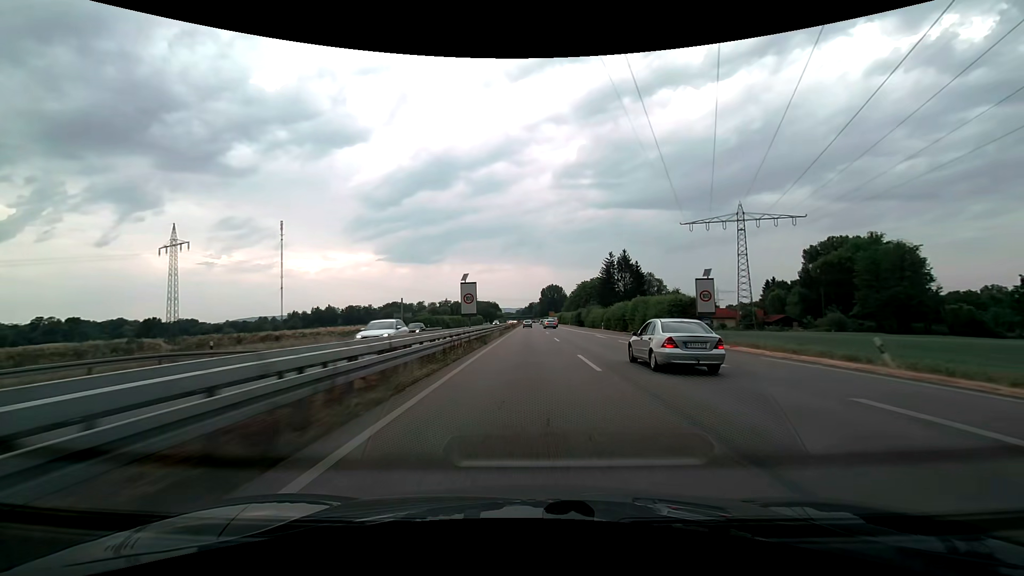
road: trunk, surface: asphalt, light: Day
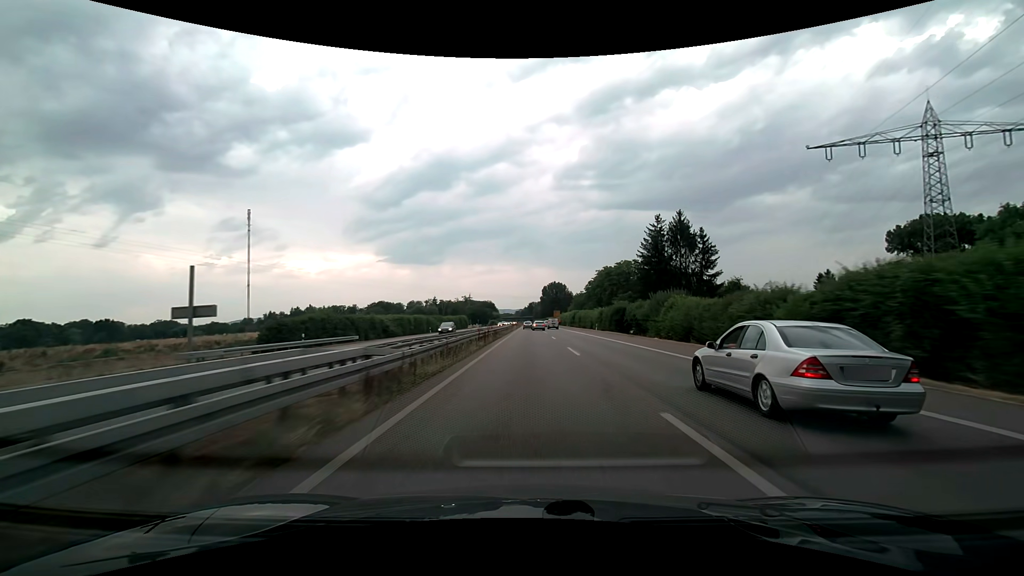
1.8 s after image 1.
(0.0, +48.7) m; 0°
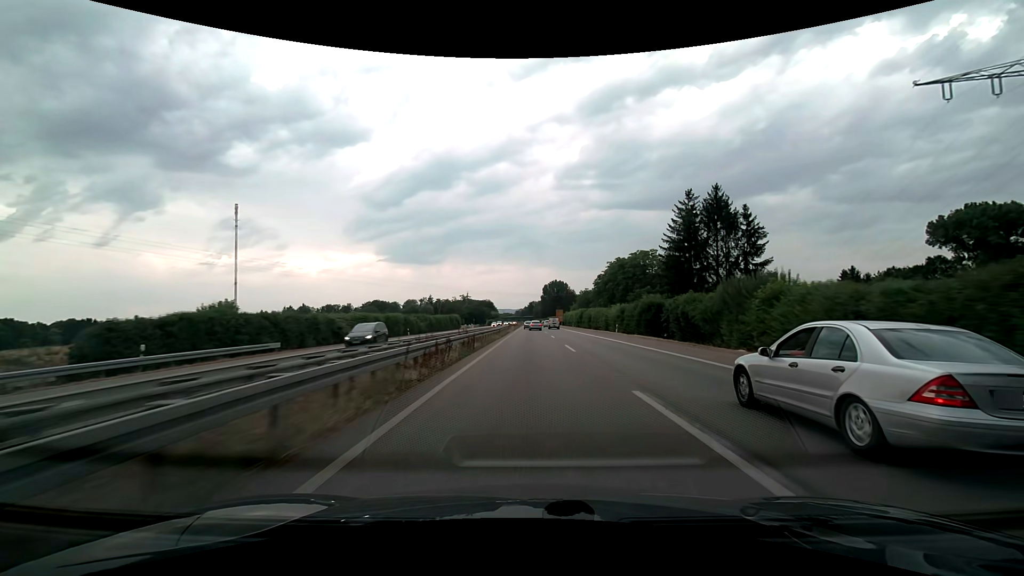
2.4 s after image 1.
(0.0, +16.3) m; 0°
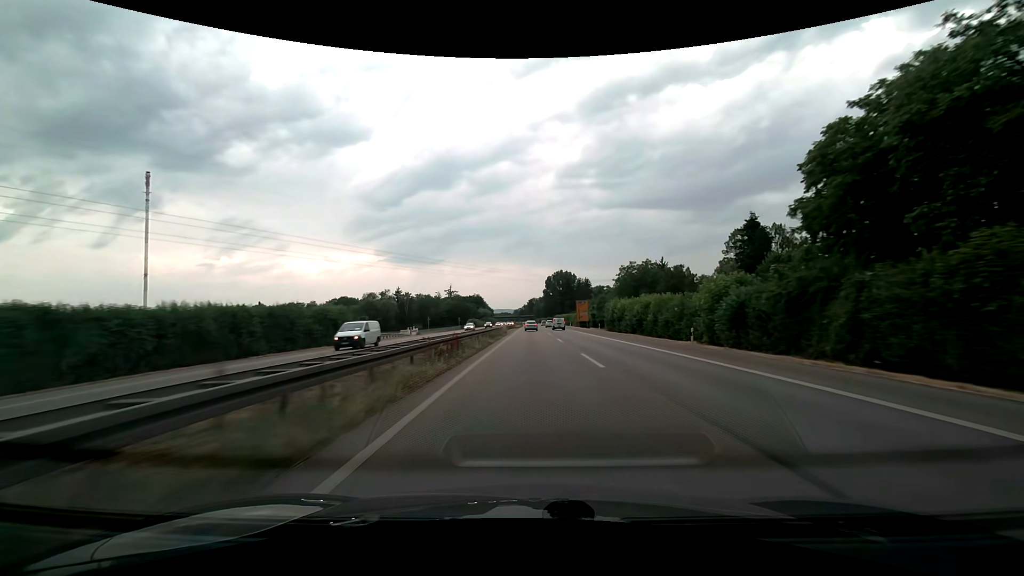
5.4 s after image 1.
(-0.1, +81.3) m; 0°
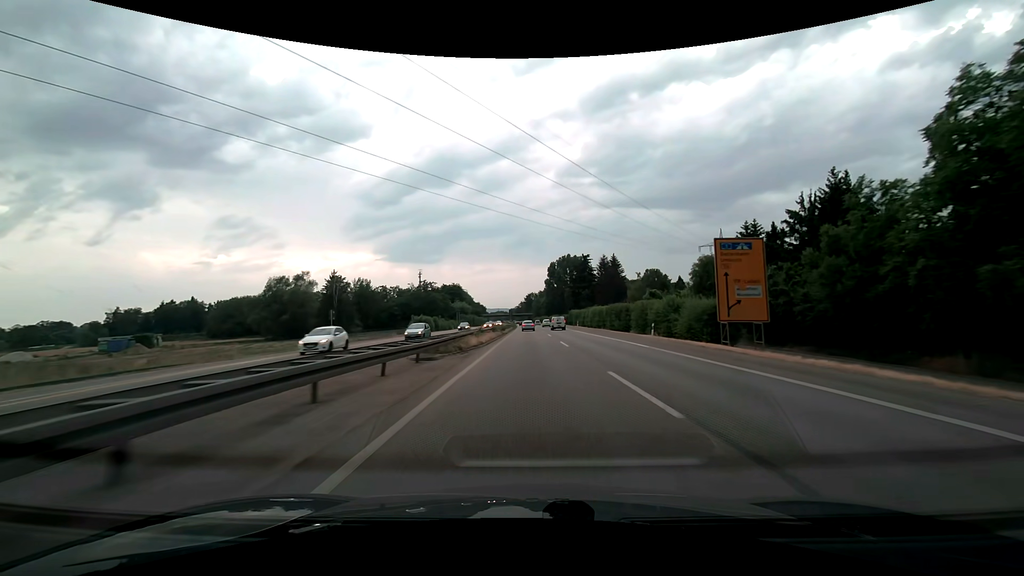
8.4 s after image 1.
(+0.2, +81.2) m; 0°
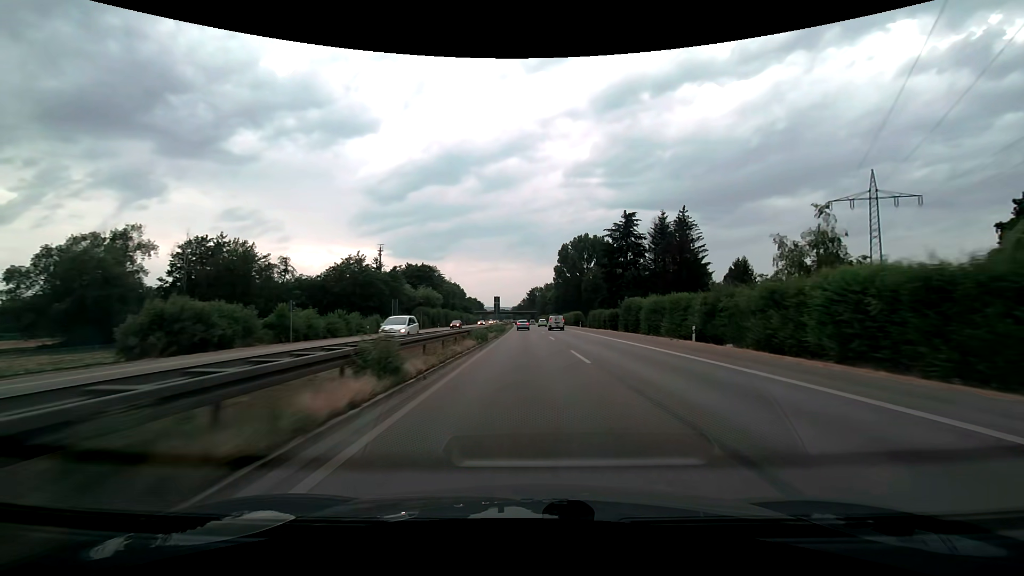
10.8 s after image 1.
(-0.2, +65.4) m; 0°
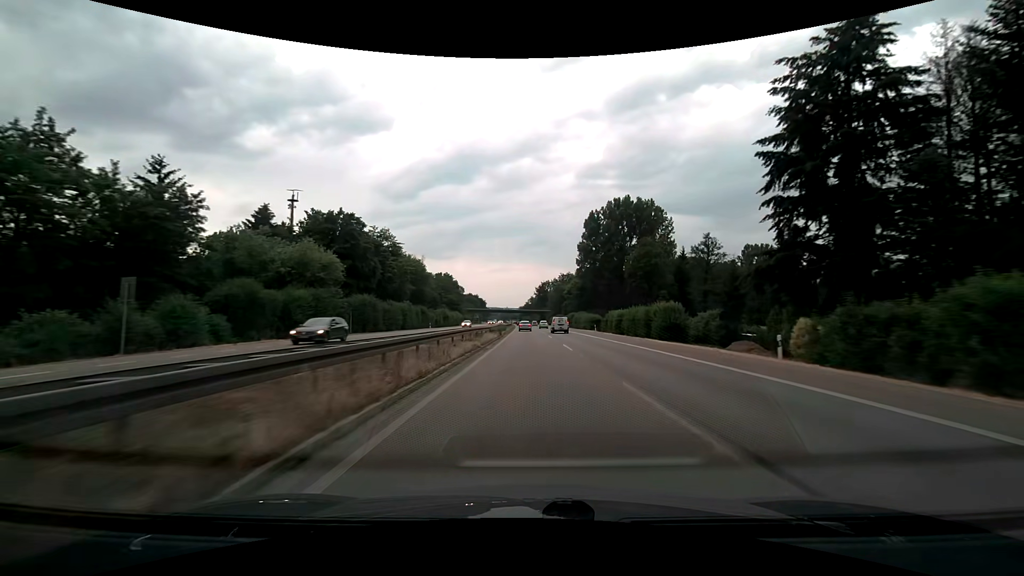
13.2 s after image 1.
(-0.6, +65.8) m; -1°
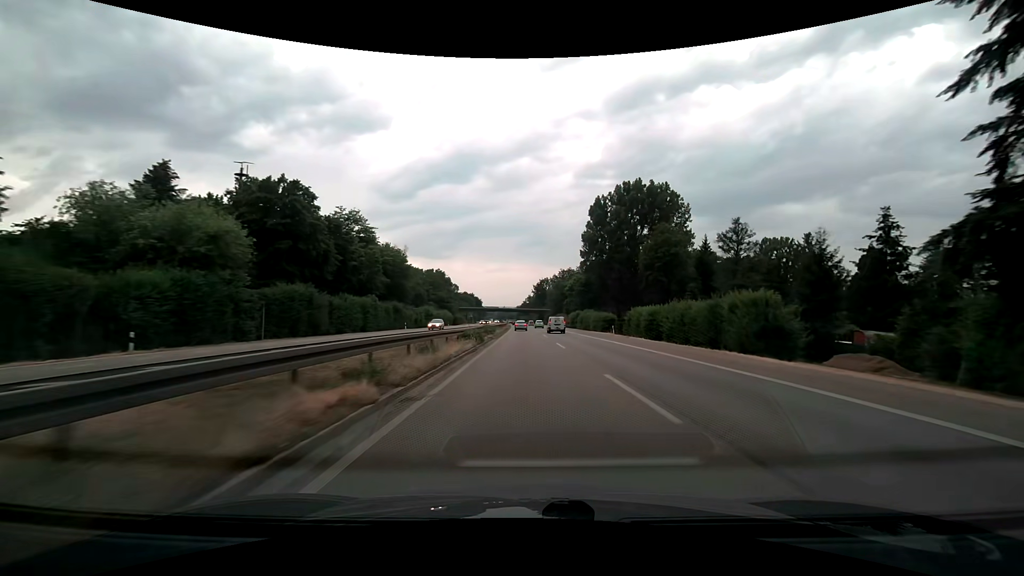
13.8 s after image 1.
(0.0, +16.5) m; 0°
(0, +10) (0, +20) (0, +30) (0, +40) (+1, +50) (+1, +60) (+1, +70) (+1, +80) (+2, +90) (+2, +100) m
